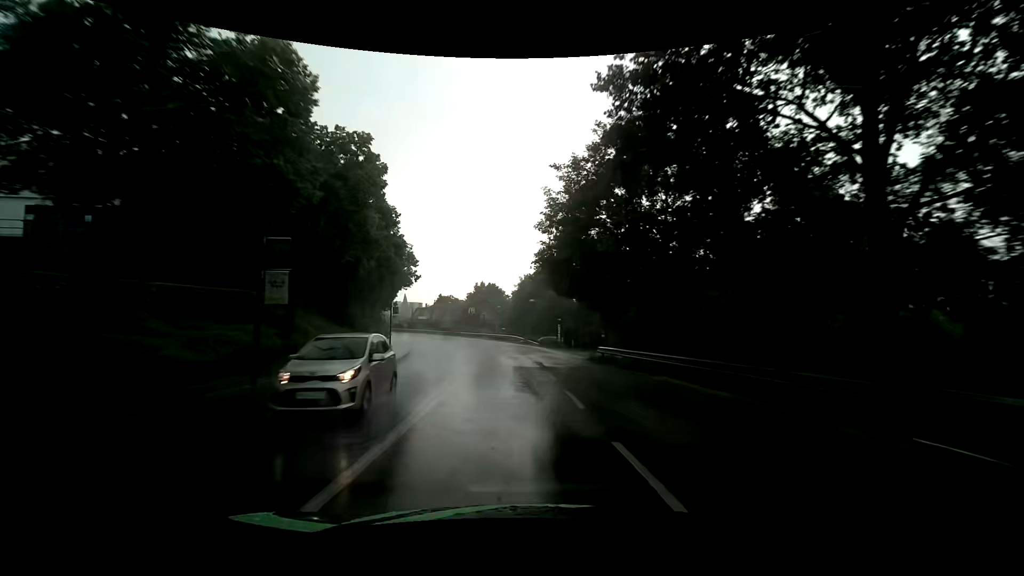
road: tertiary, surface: asphalt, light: Day
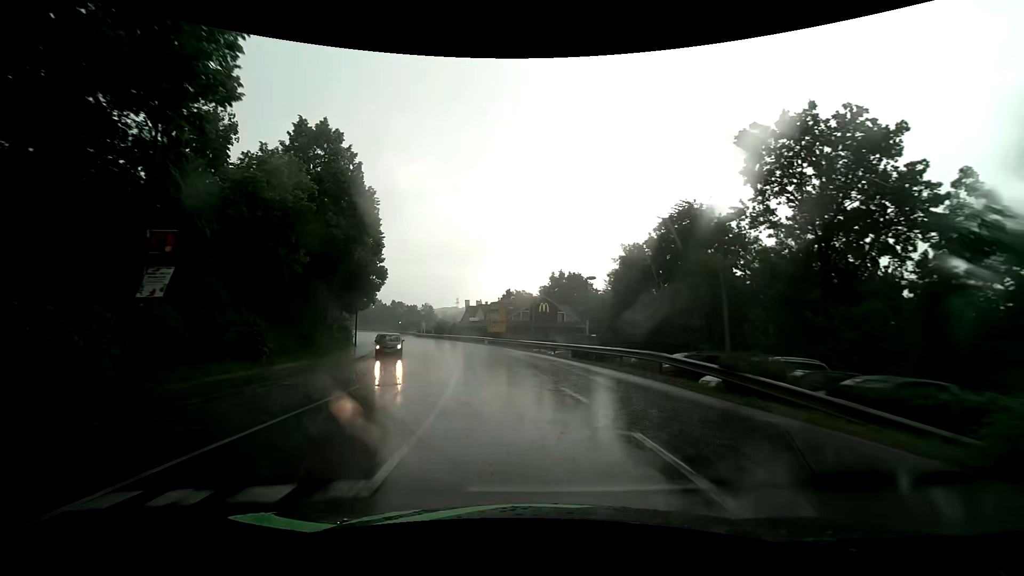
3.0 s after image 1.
(-2.9, +41.0) m; -10°
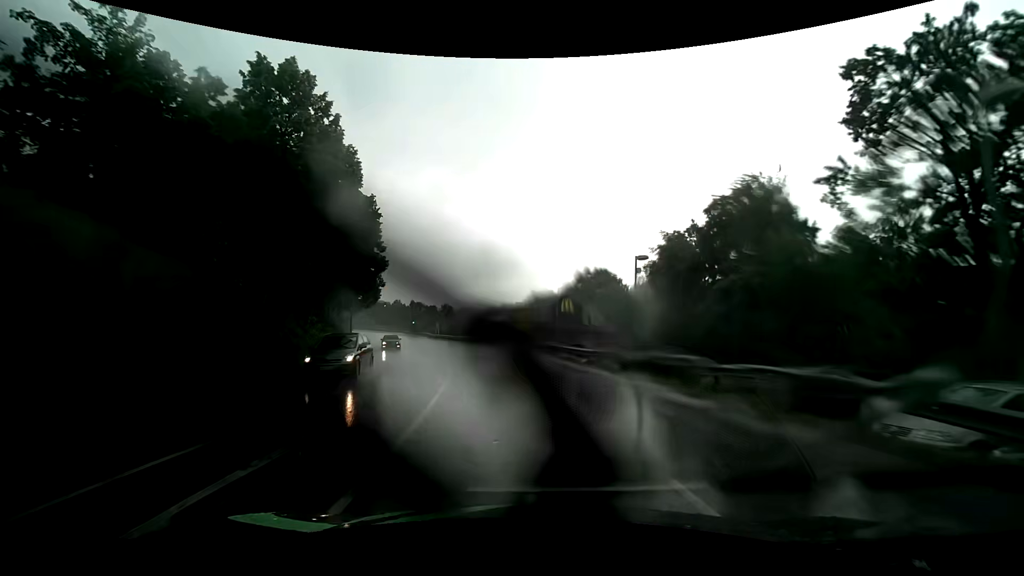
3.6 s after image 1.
(-0.1, +7.8) m; -2°
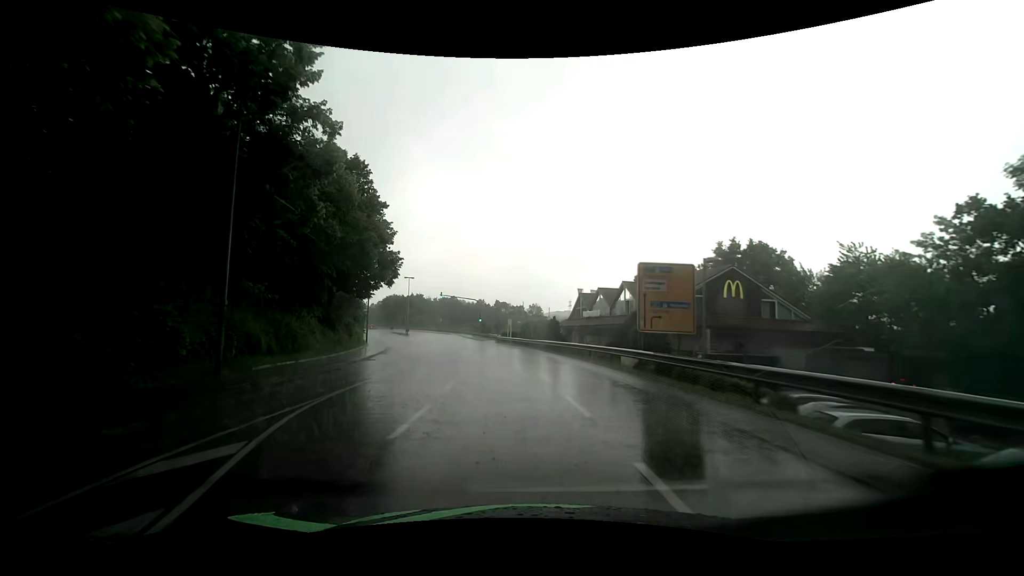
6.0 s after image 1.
(-2.8, +29.0) m; -10°
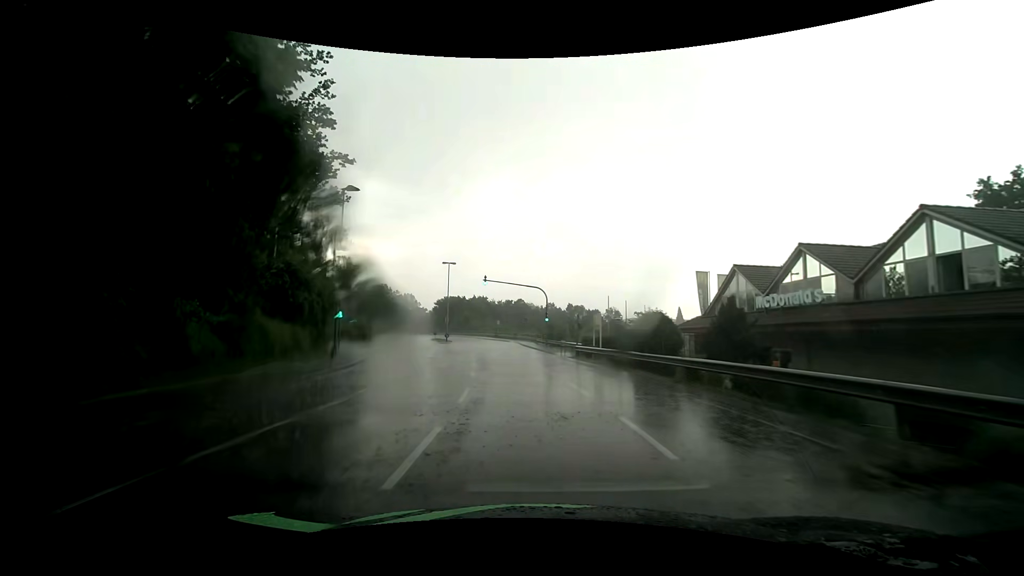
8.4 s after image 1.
(-2.1, +26.1) m; -9°
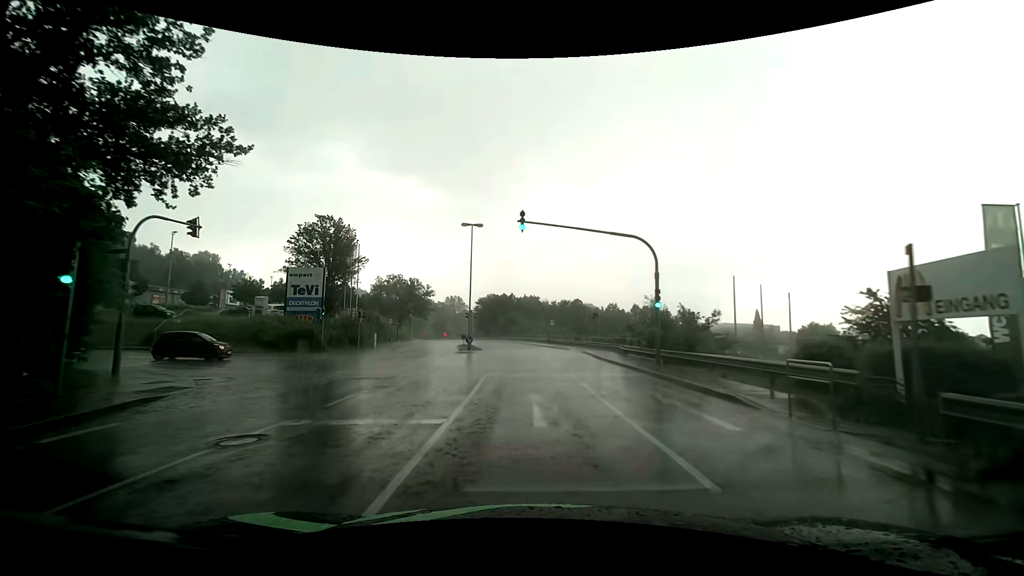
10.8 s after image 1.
(-1.3, +24.6) m; -7°
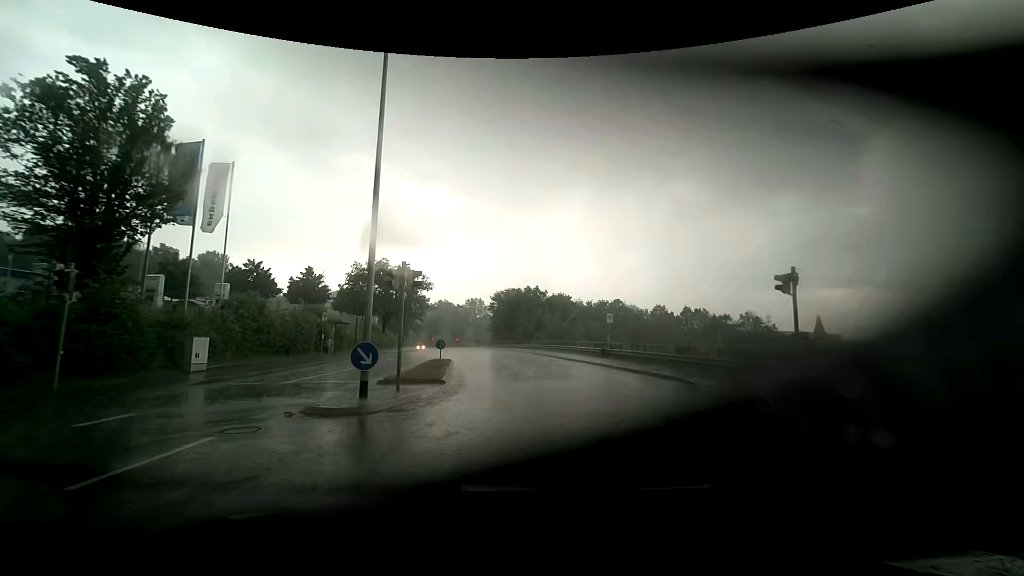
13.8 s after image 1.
(-0.4, +29.1) m; -3°
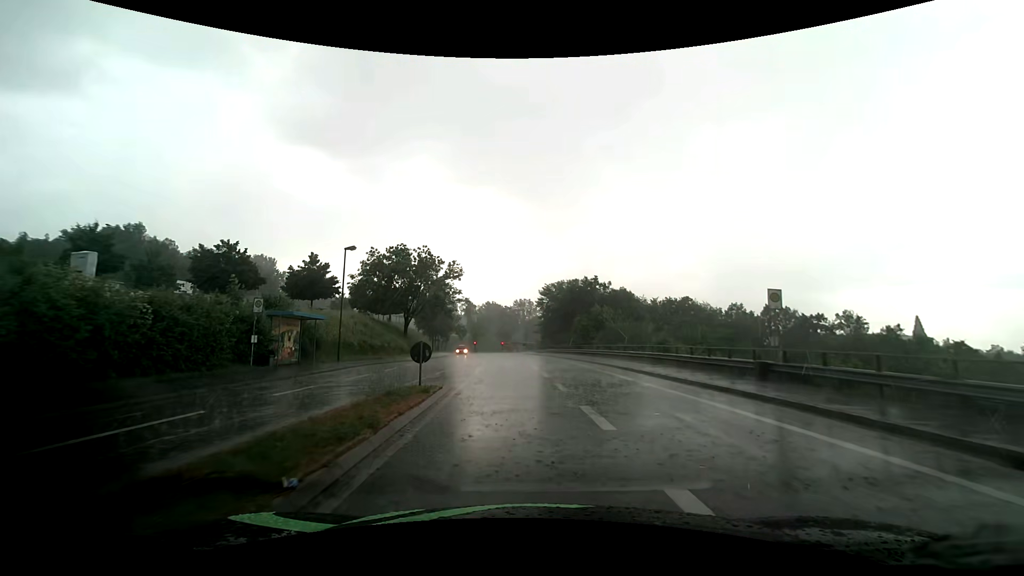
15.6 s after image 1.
(-0.8, +16.8) m; -6°
(0, +10) (-1, +20) (-1, +30) (-2, +40) (-3, +50) (-4, +60) (-5, +70) (-6, +80) (-7, +90) (-8, +100) m
